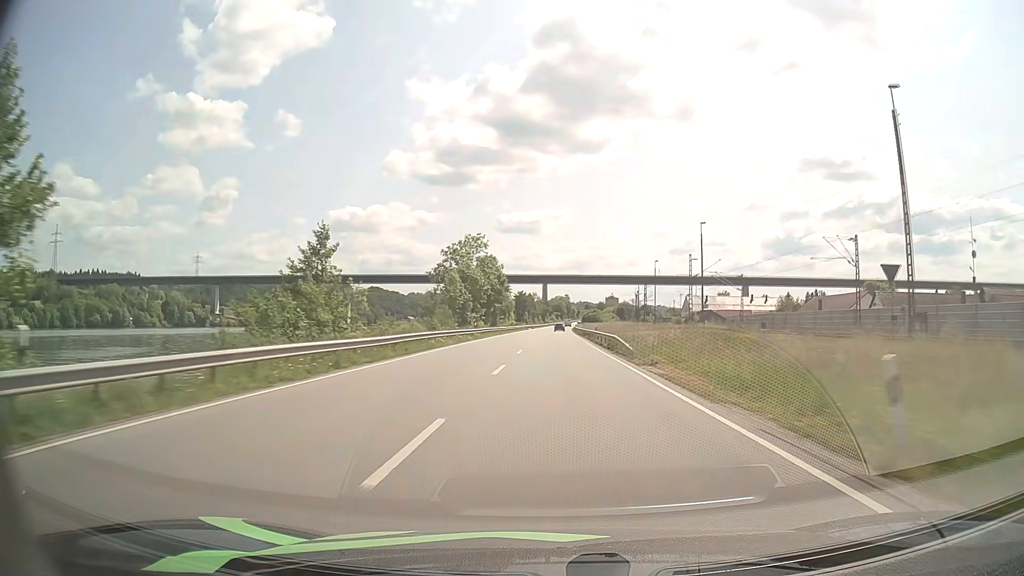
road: primary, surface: asphalt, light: Day
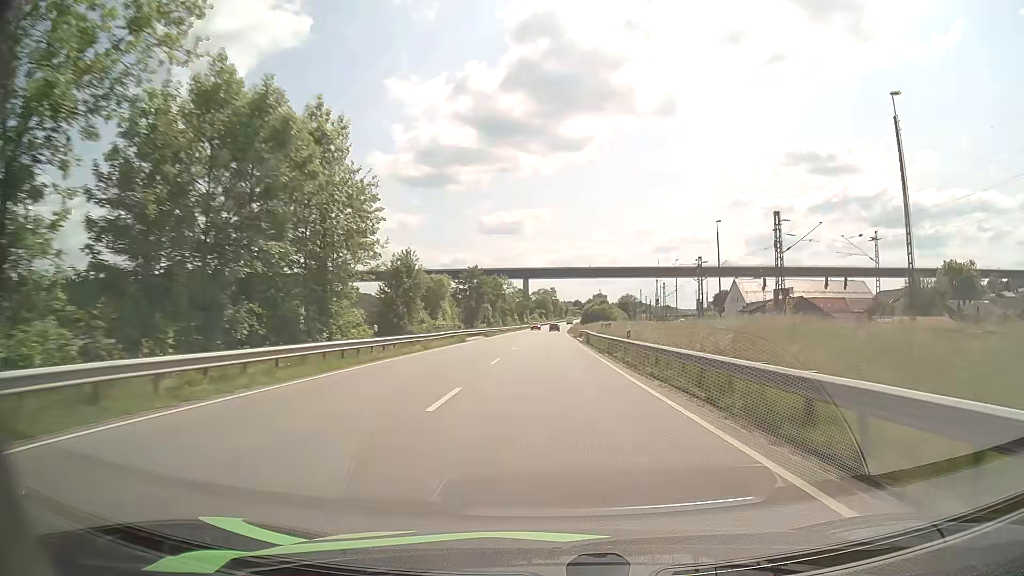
(+1.1, +79.6) m; +2°
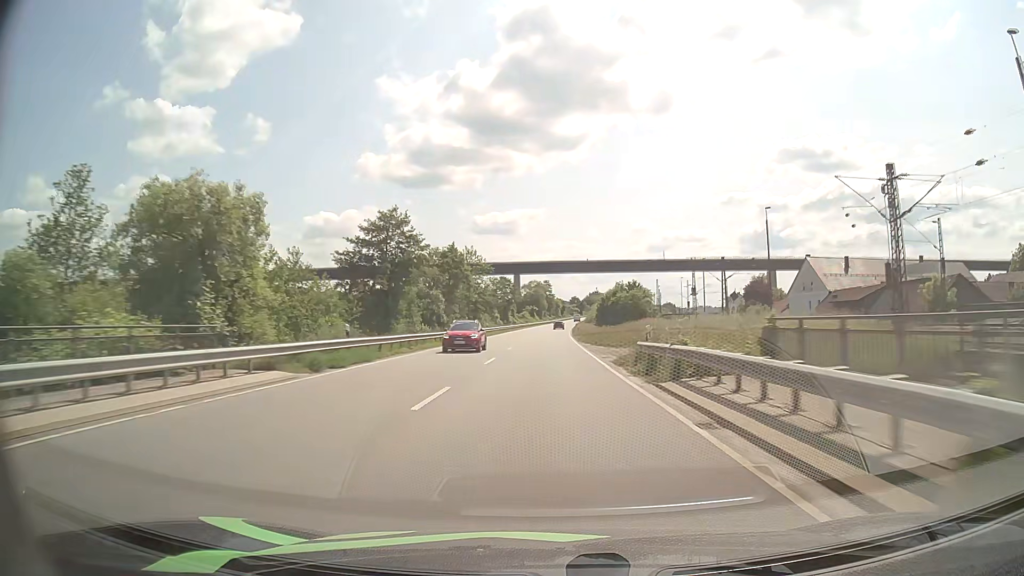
(+0.1, +48.2) m; +1°
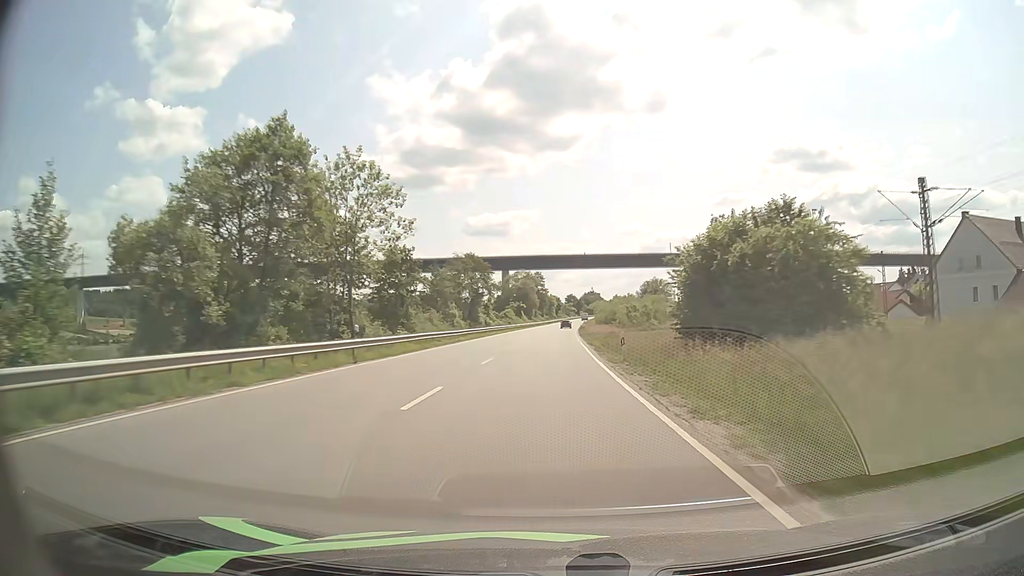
(+0.2, +48.2) m; +1°
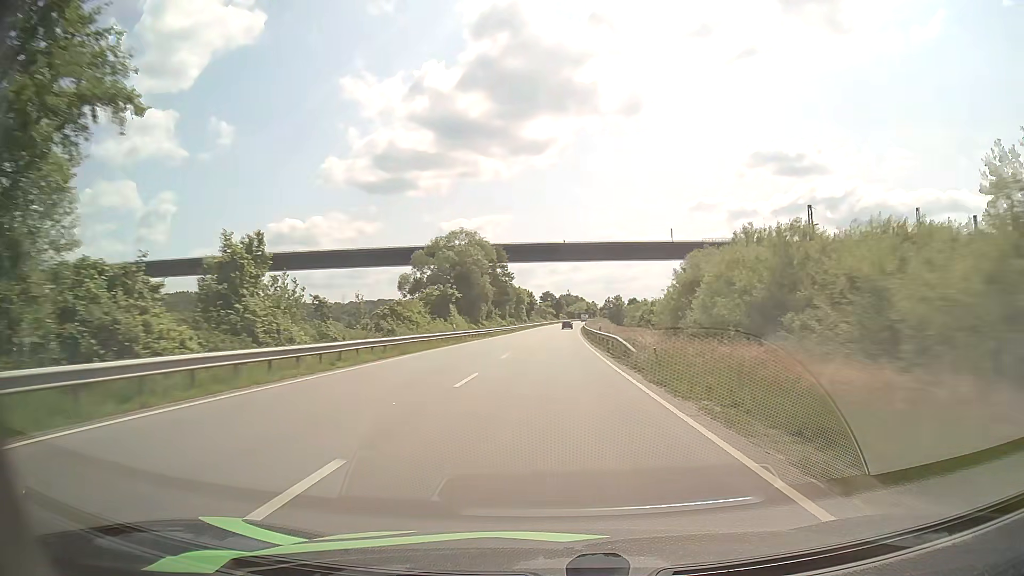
(+1.0, +80.2) m; +2°
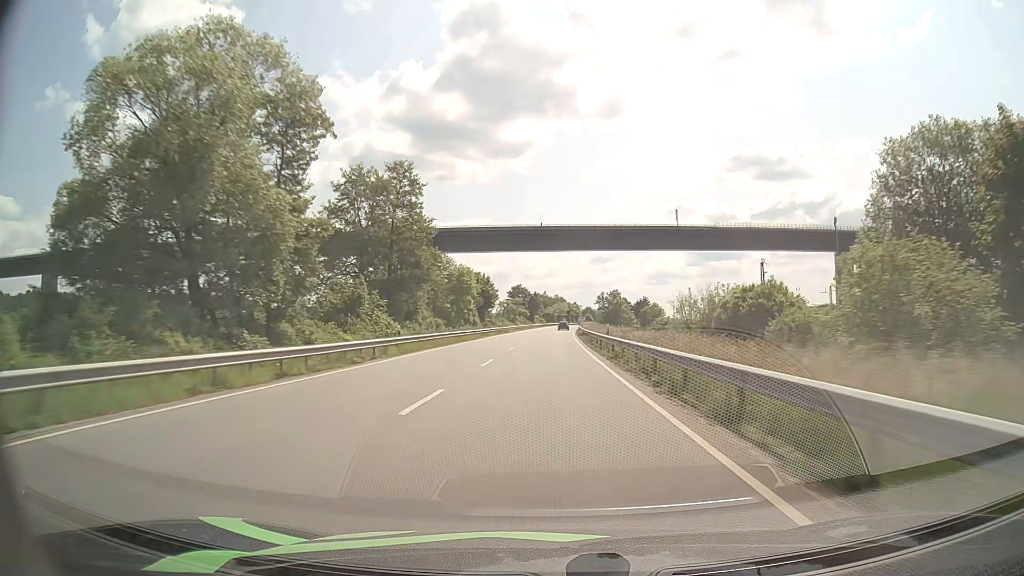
(+1.2, +64.8) m; +2°
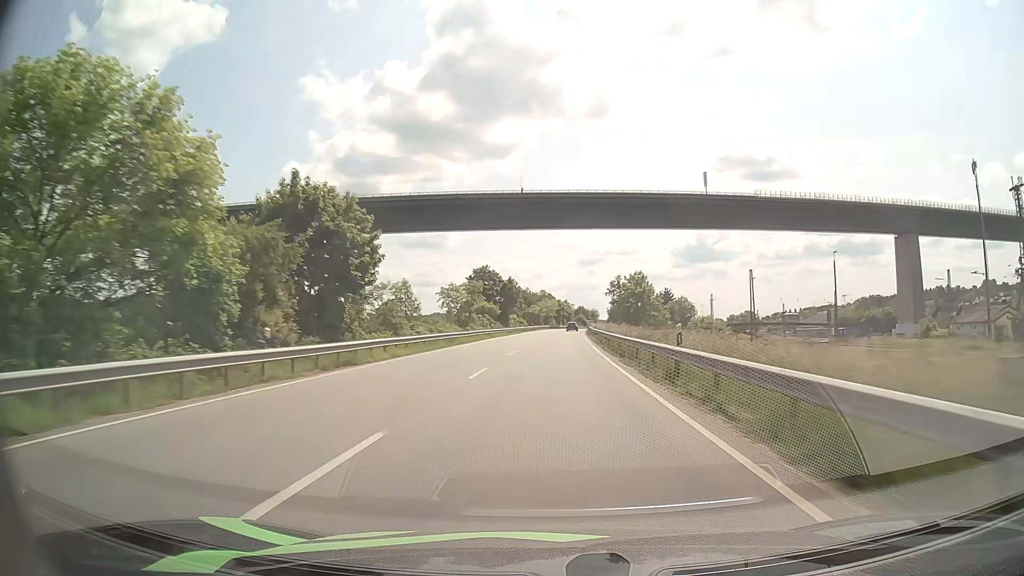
(+0.7, +65.8) m; +1°
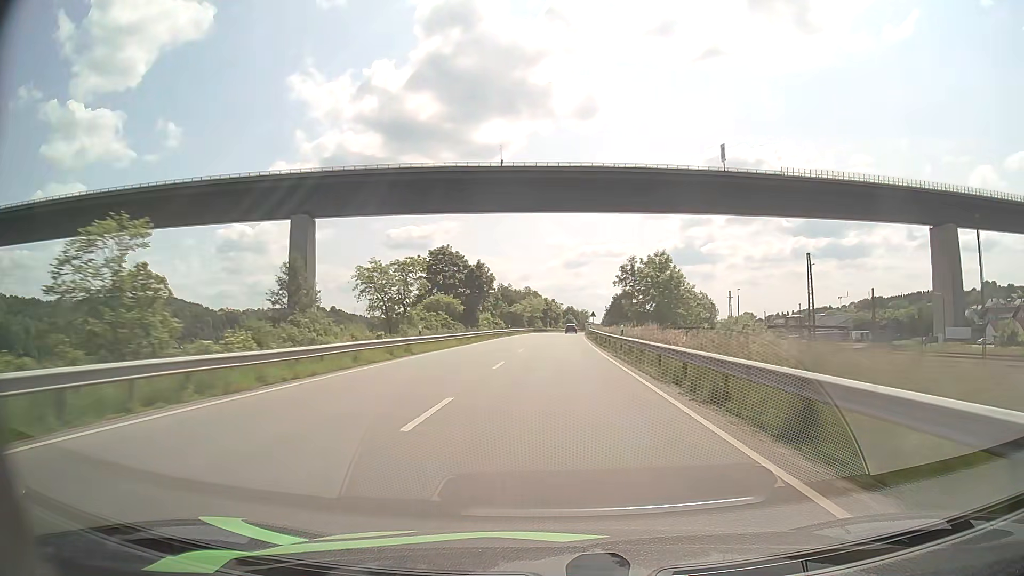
(+0.2, +32.1) m; +1°
(0, +10) (0, +20) (0, +30) (+1, +40) (+1, +50) (+1, +60) (+2, +70) (+2, +80) (+3, +90) (+3, +100) m
